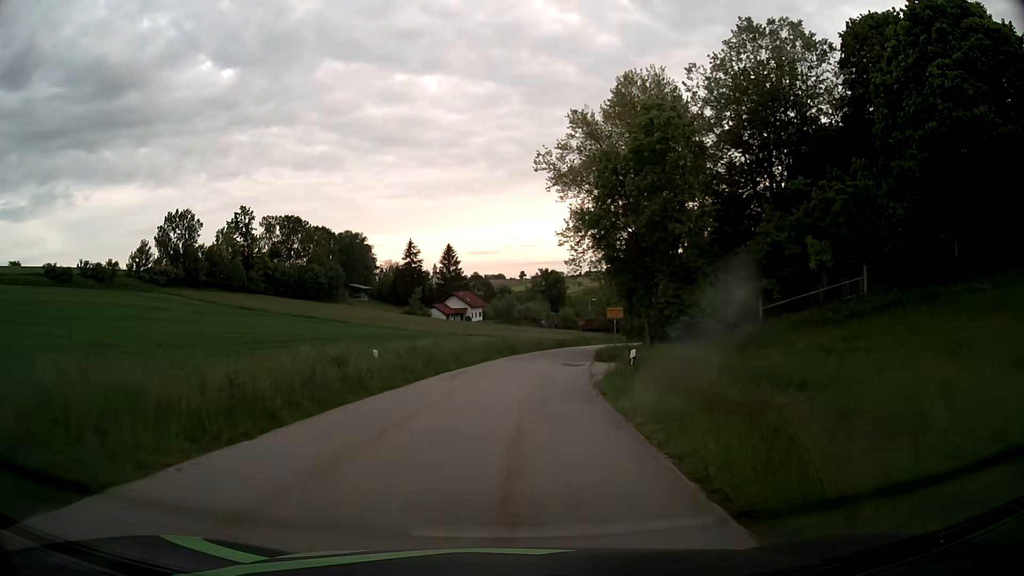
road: tertiary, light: Day
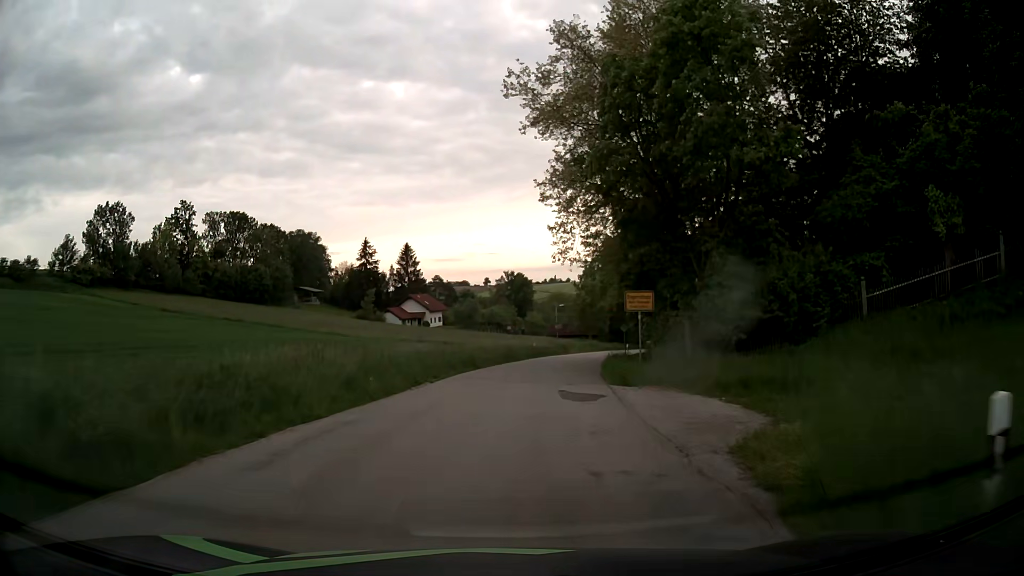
(+0.4, +15.3) m; +3°
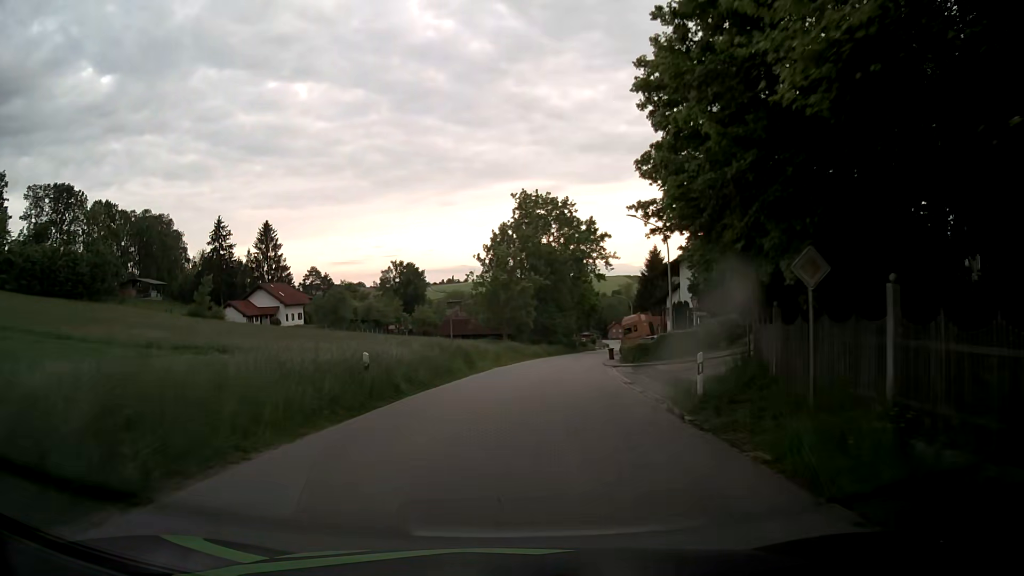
(+2.7, +37.9) m; +8°
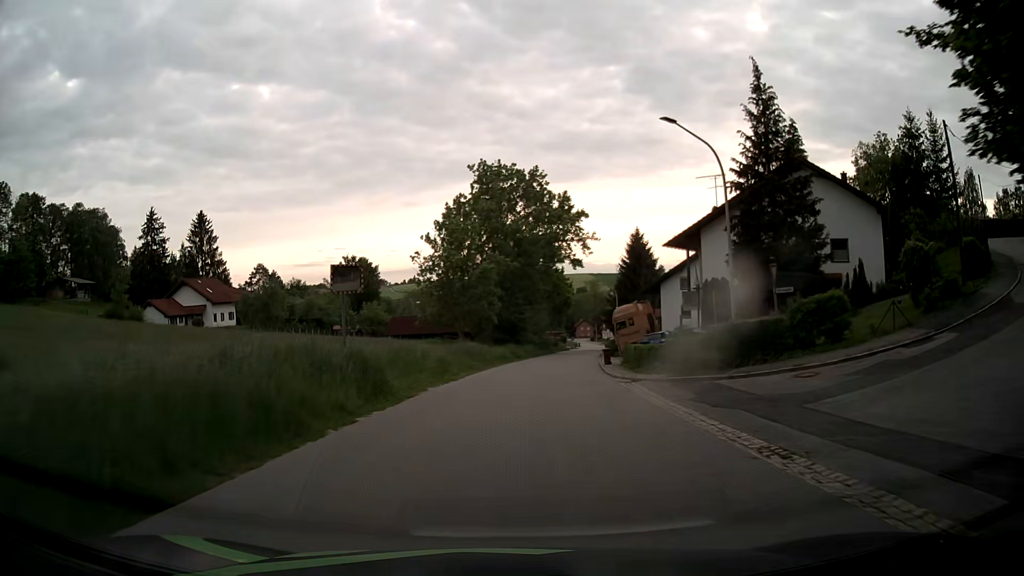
(+0.6, +15.2) m; +4°
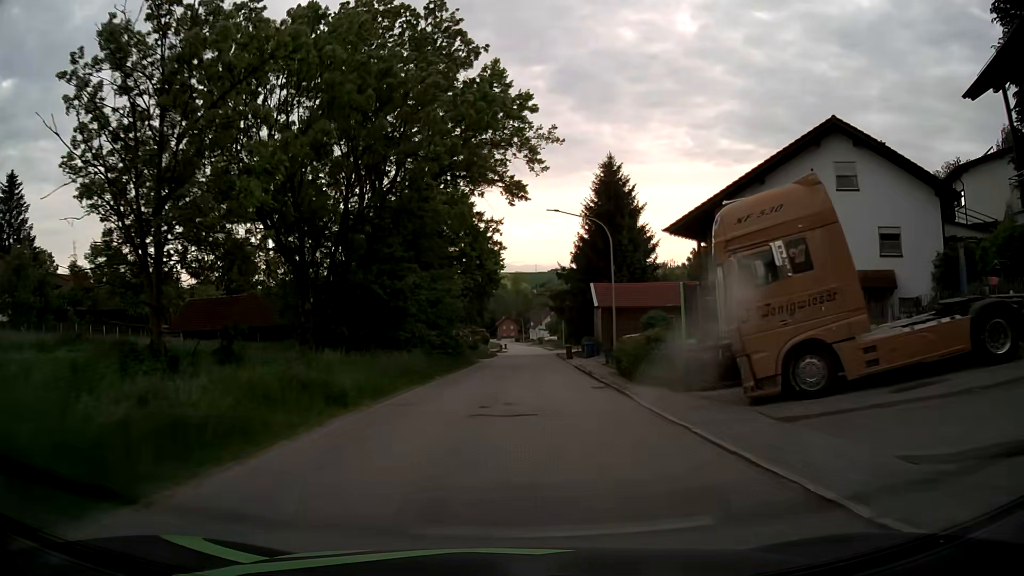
(+2.5, +38.2) m; +7°
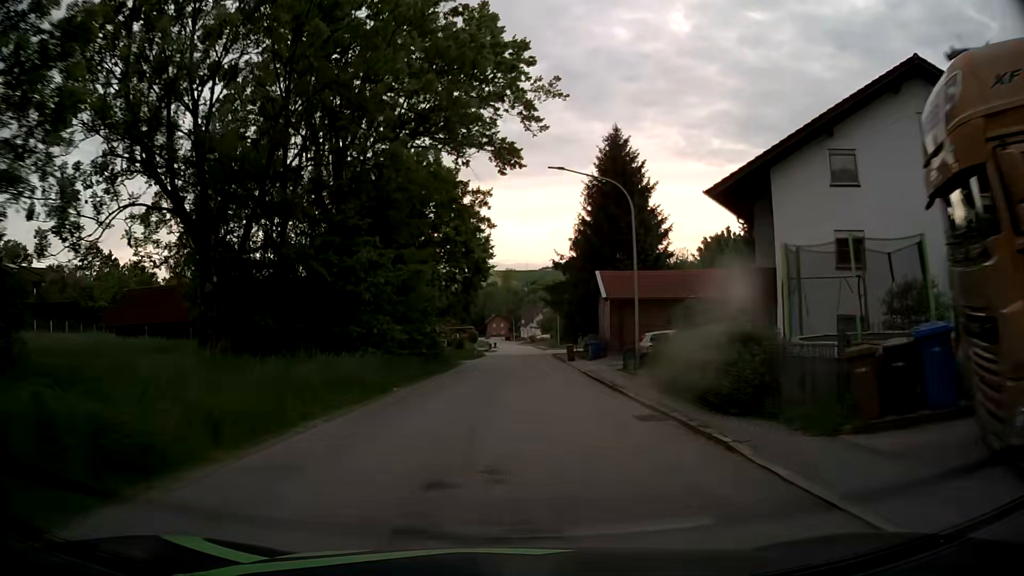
(+0.1, +7.7) m; +1°
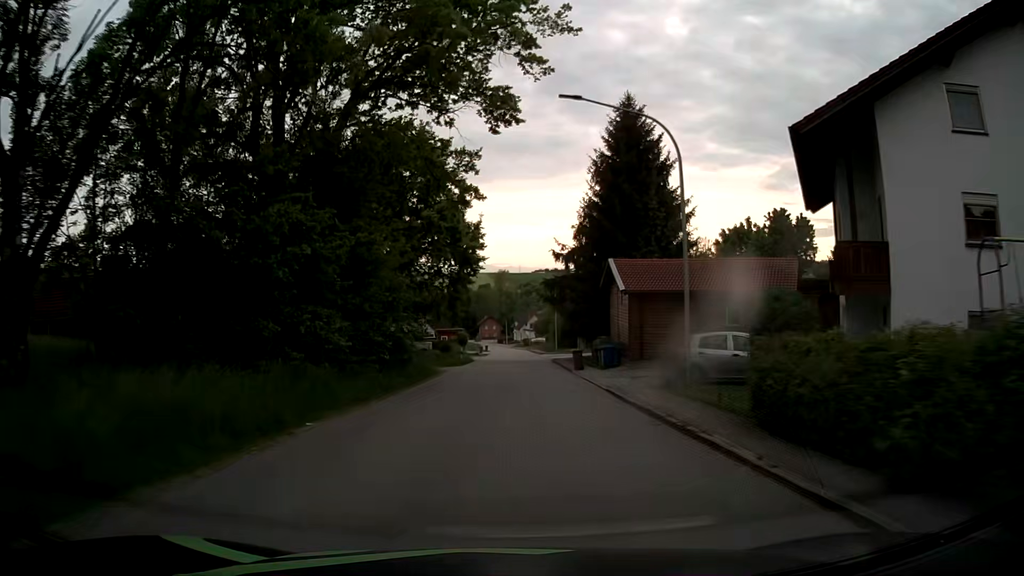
(0.0, +7.6) m; +1°
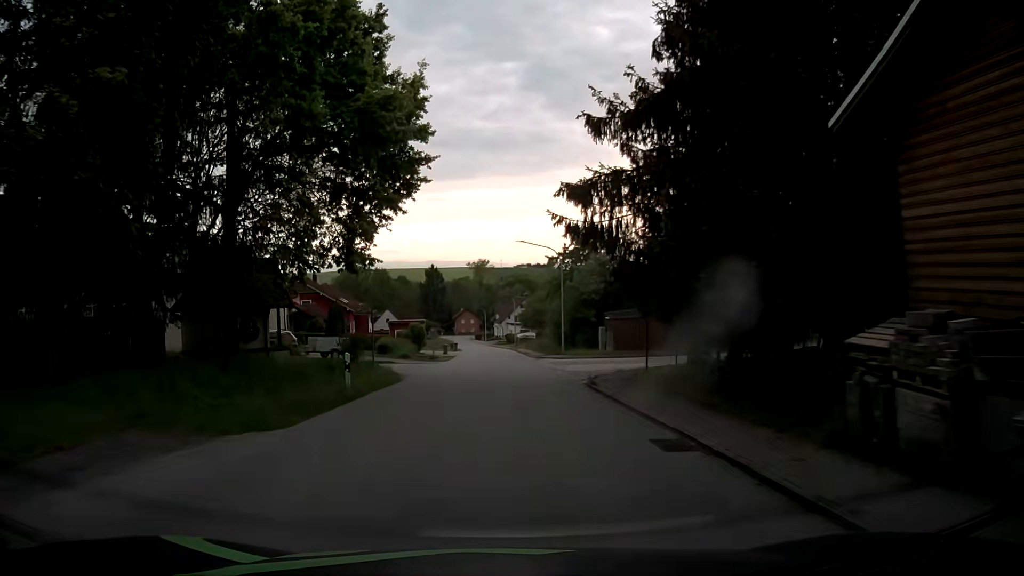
(+0.4, +28.3) m; +1°
